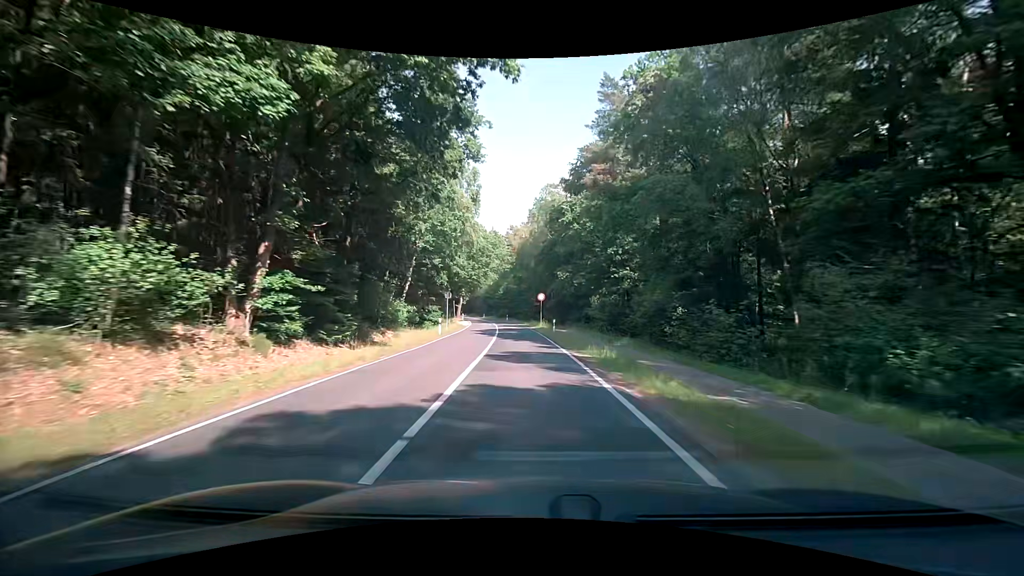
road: secondary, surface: asphalt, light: Day
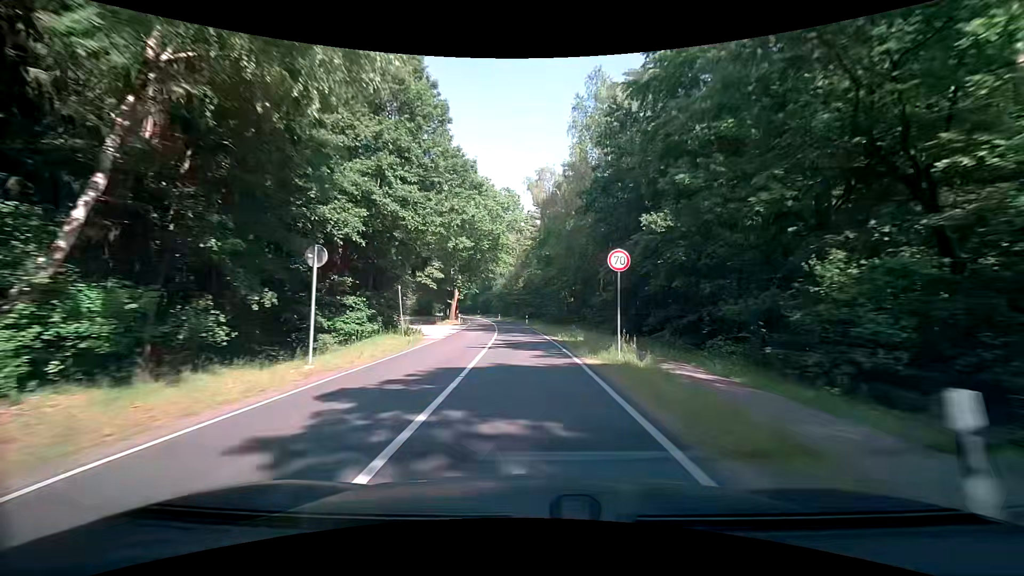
(-1.1, +31.0) m; -3°
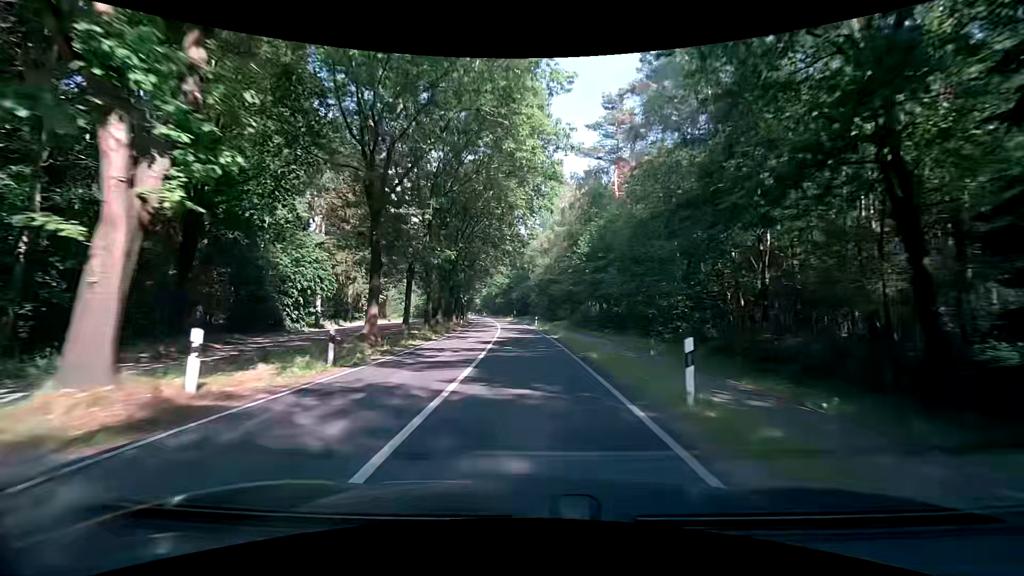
(-2.4, +51.2) m; -5°
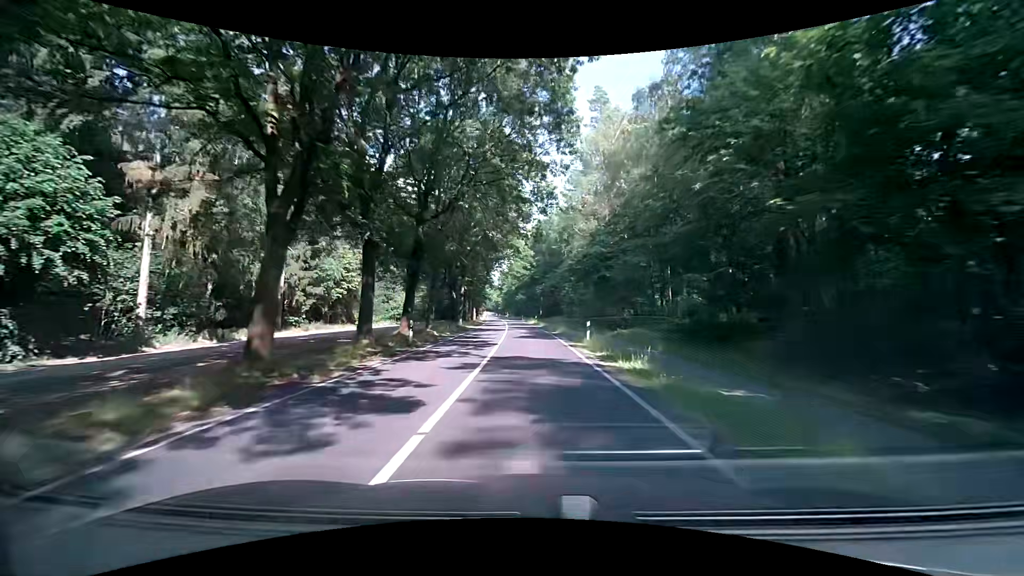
(-1.3, +30.3) m; -4°
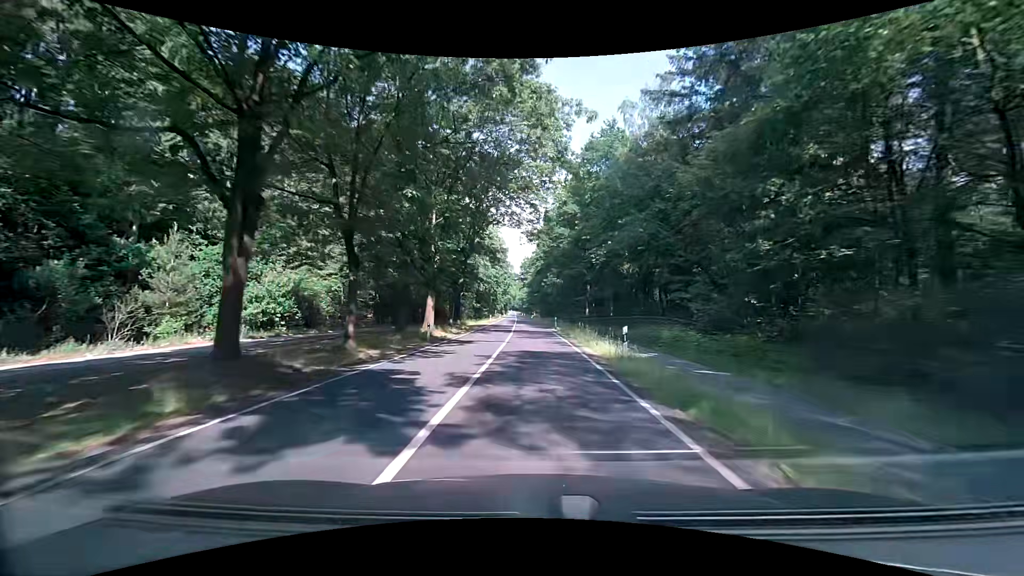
(-1.7, +50.3) m; -3°
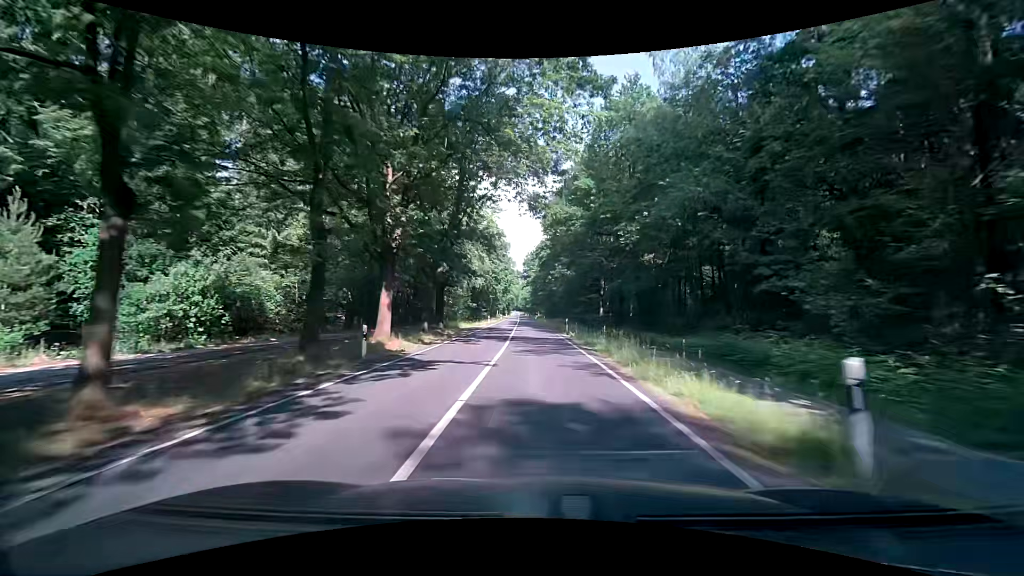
(-0.1, +10.1) m; -2°
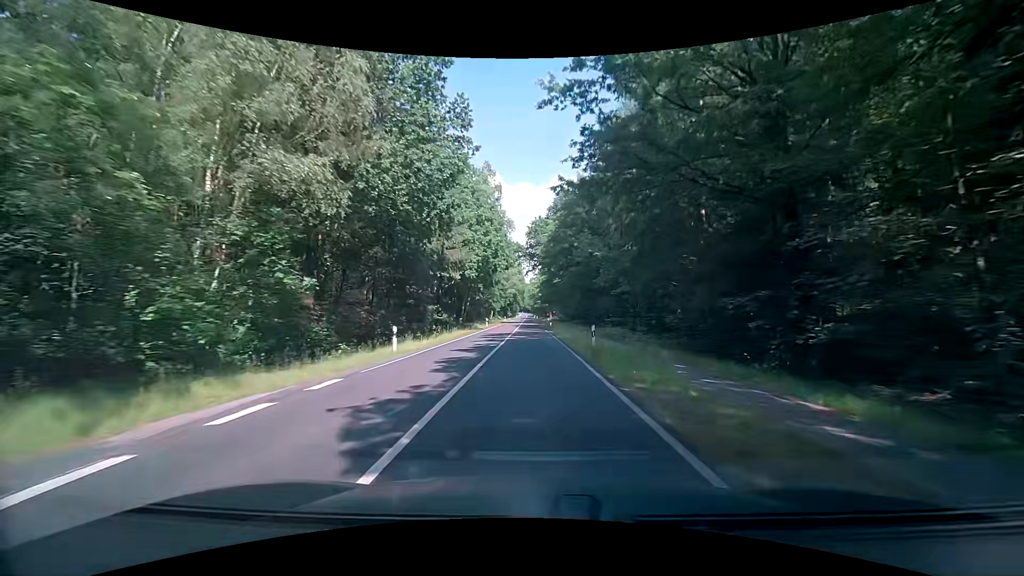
(0.0, +51.4) m; 0°
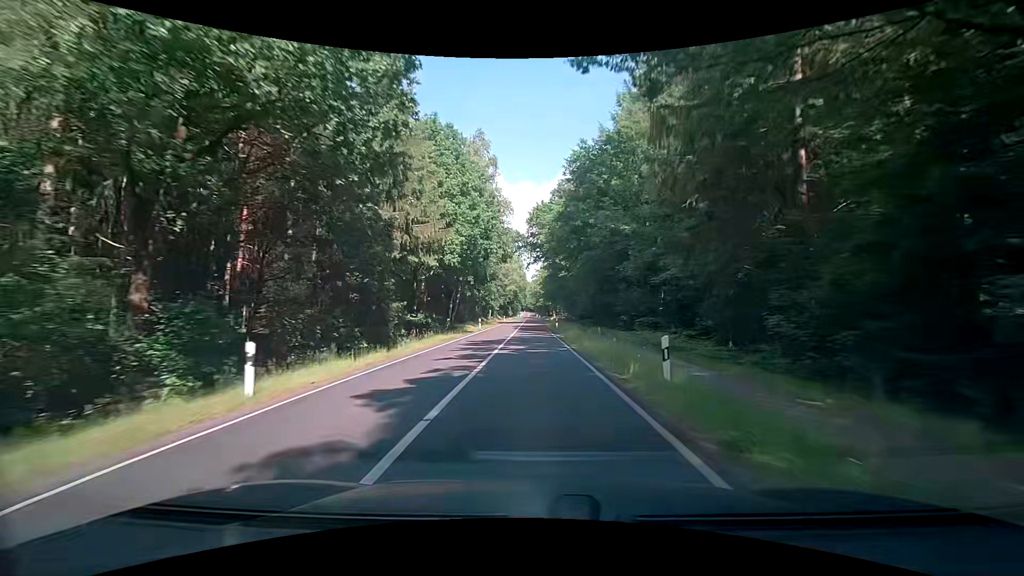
(0.0, +10.5) m; 0°
